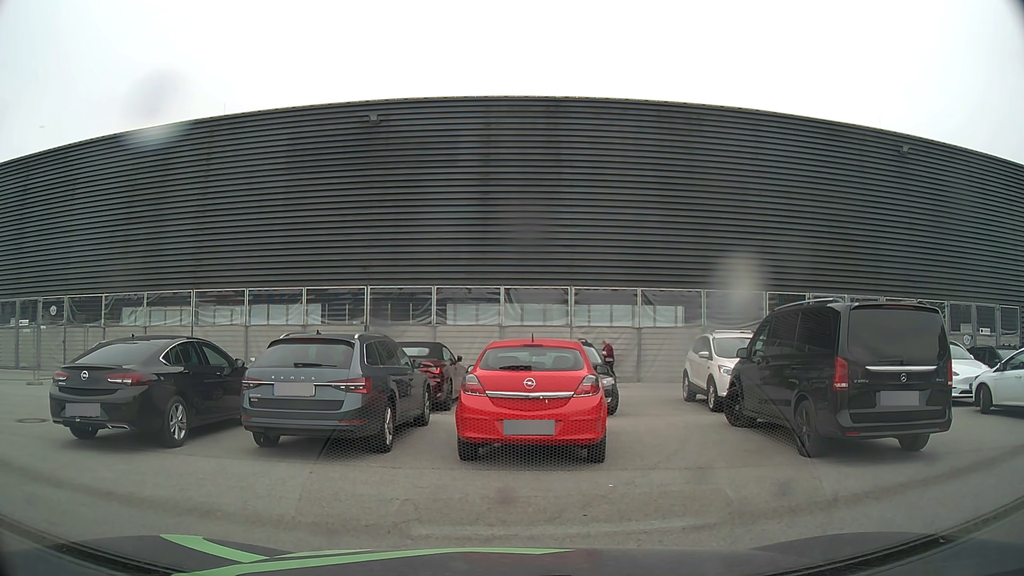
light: Day
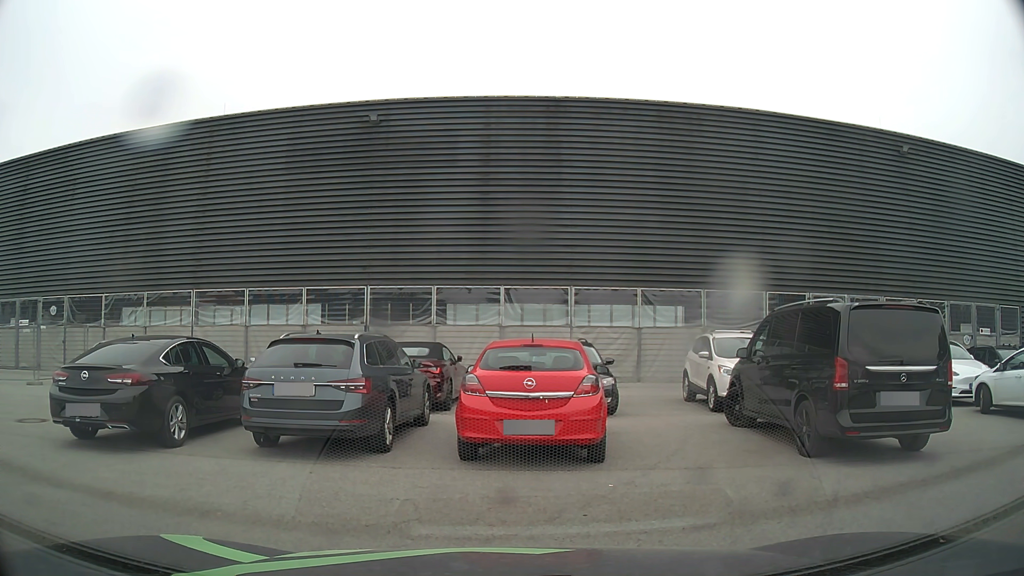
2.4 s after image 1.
(0.0, 0.0) m; 0°
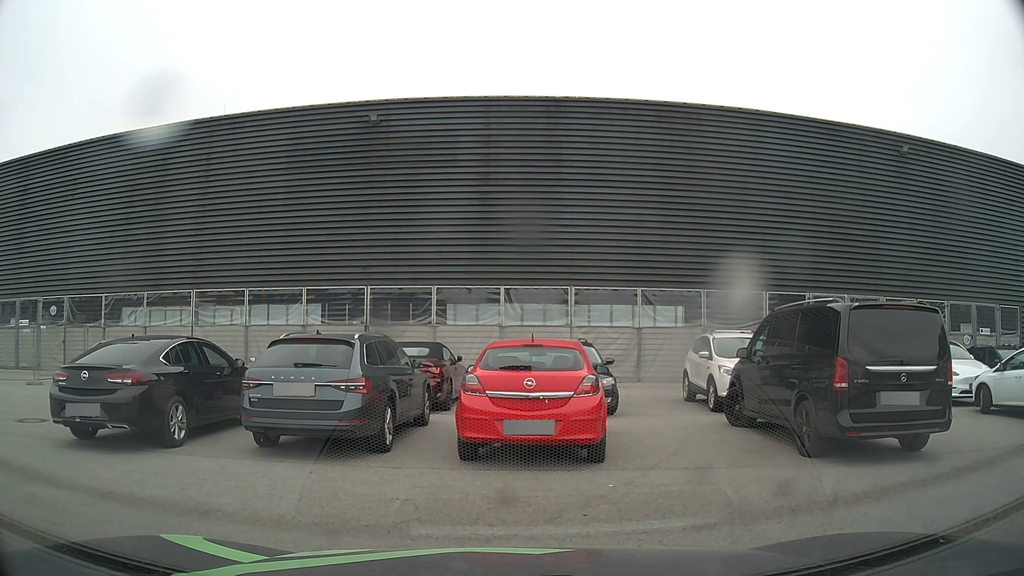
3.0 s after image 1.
(0.0, 0.0) m; 0°
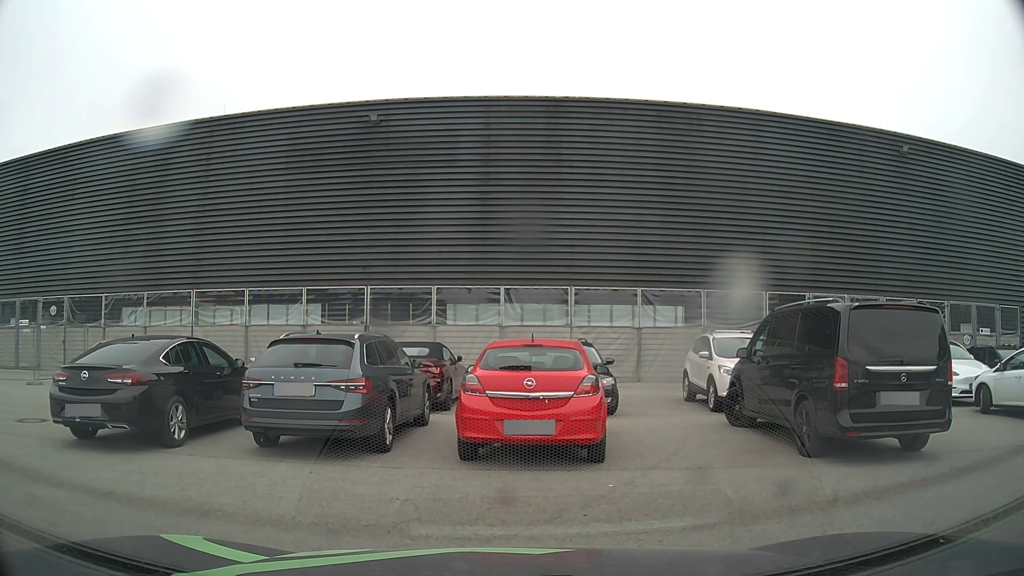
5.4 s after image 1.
(0.0, 0.0) m; 0°
